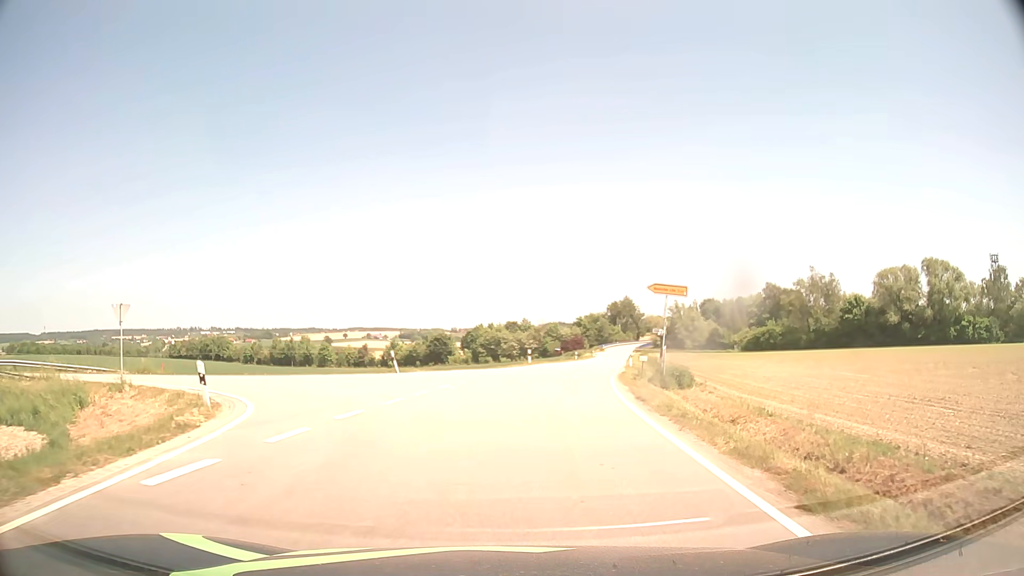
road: tertiary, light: Day
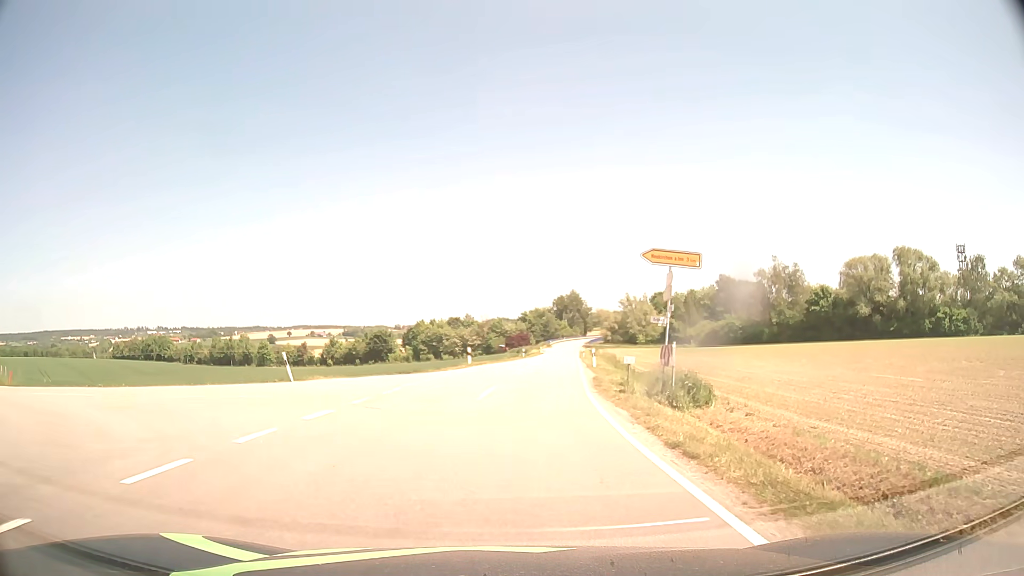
(+0.4, +8.4) m; +5°
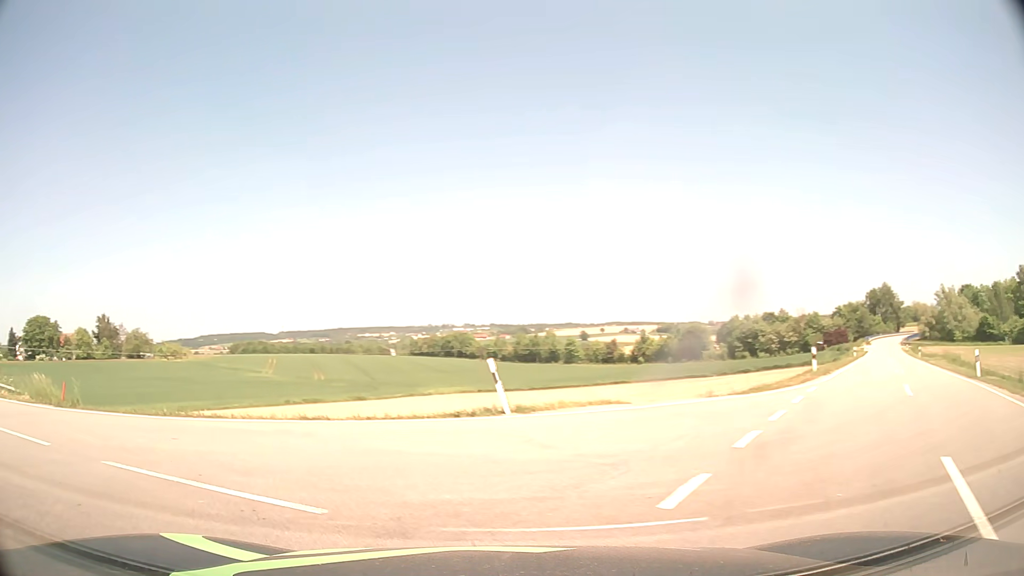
(-1.1, +12.0) m; -26°
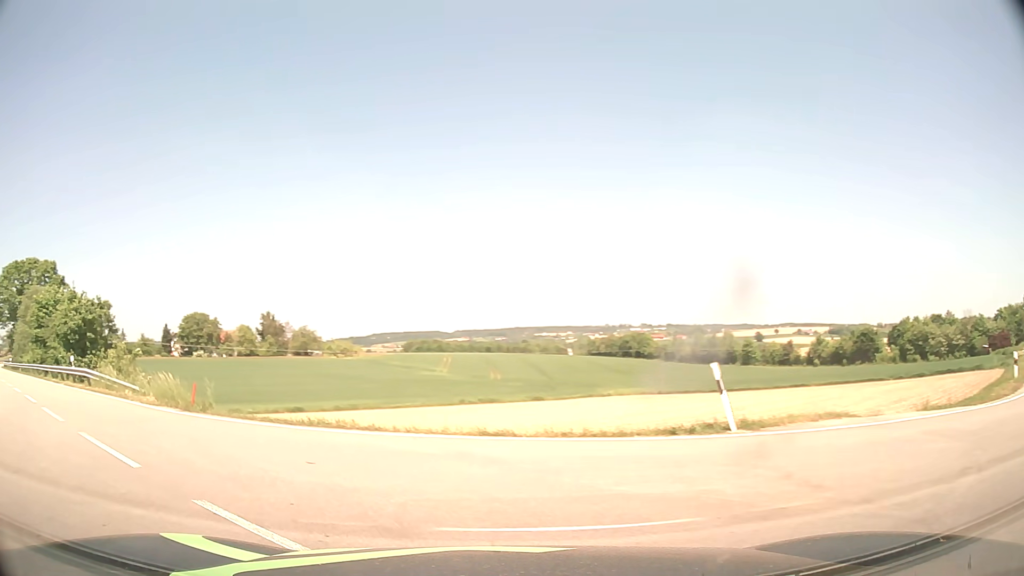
(-0.3, +2.4) m; -15°
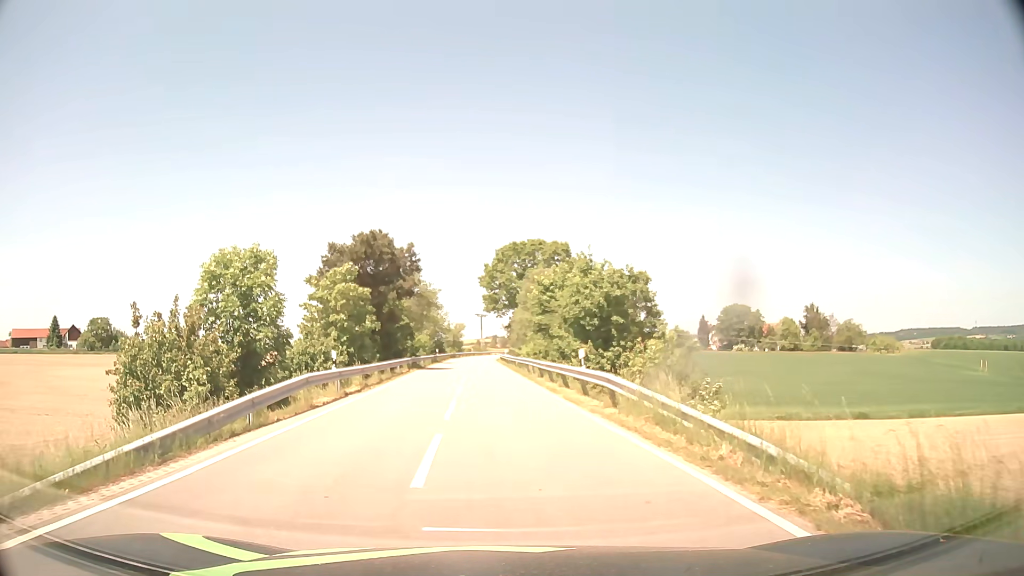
(-6.9, +11.9) m; -45°
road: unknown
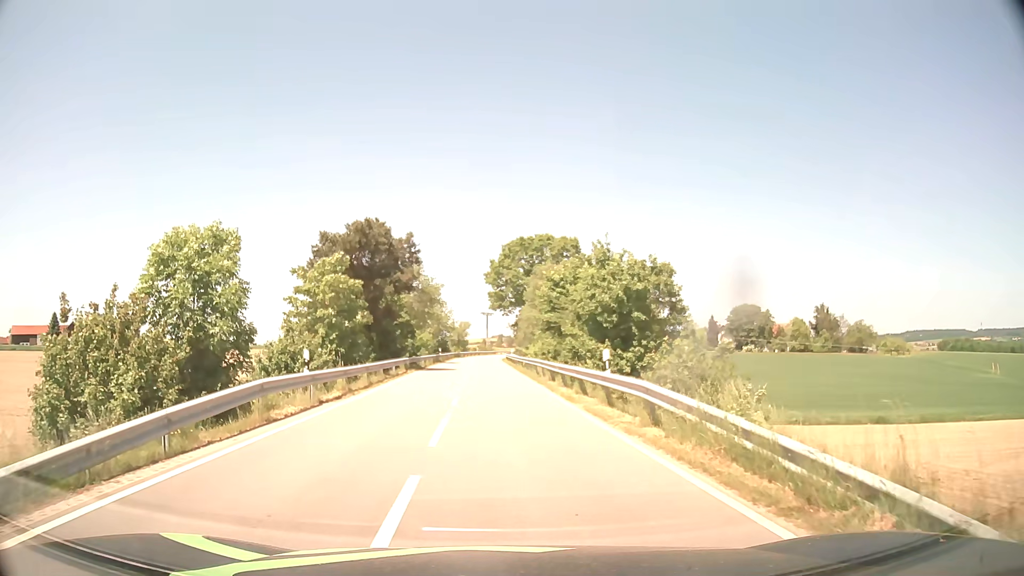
(0.0, +3.5) m; 0°
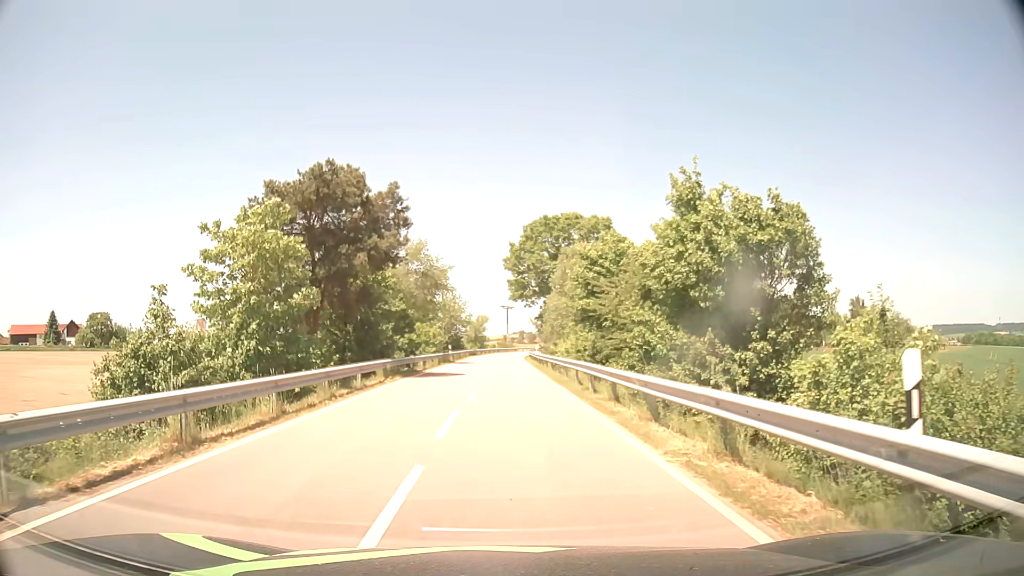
(-0.1, +11.7) m; -2°
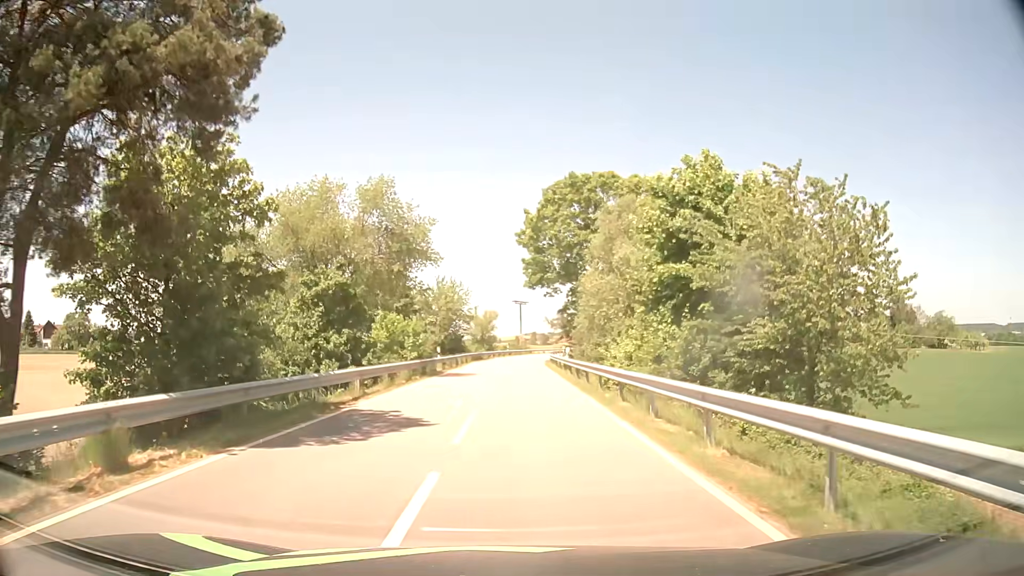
(-0.2, +18.7) m; 0°
(0, +10) (0, +20) (0, +30) (0, +40) (+1, +50) (+1, +60) (+1, +70) (+3, +80) (+4, +90) (+6, +100) m
